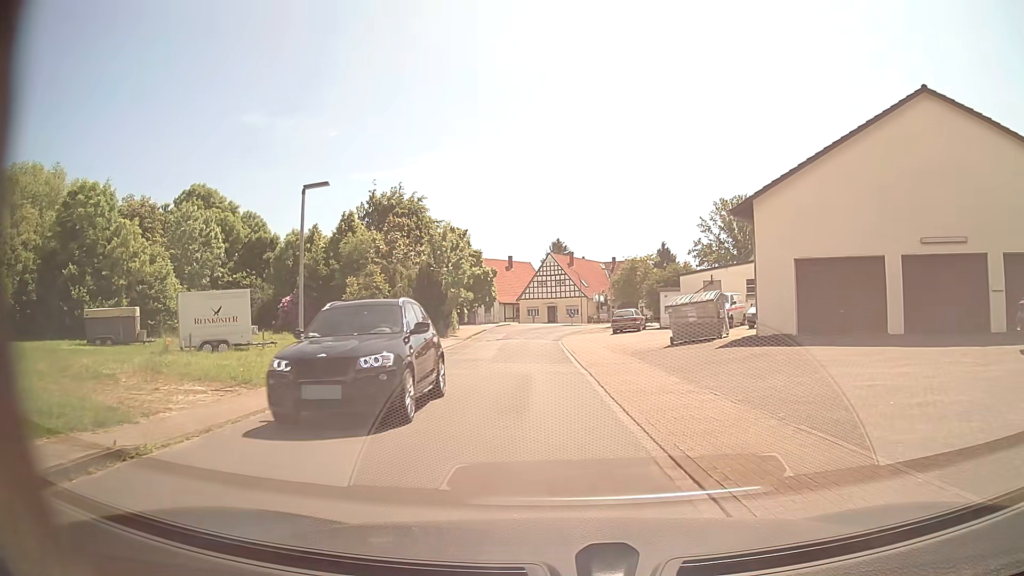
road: residential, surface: asphalt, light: Day
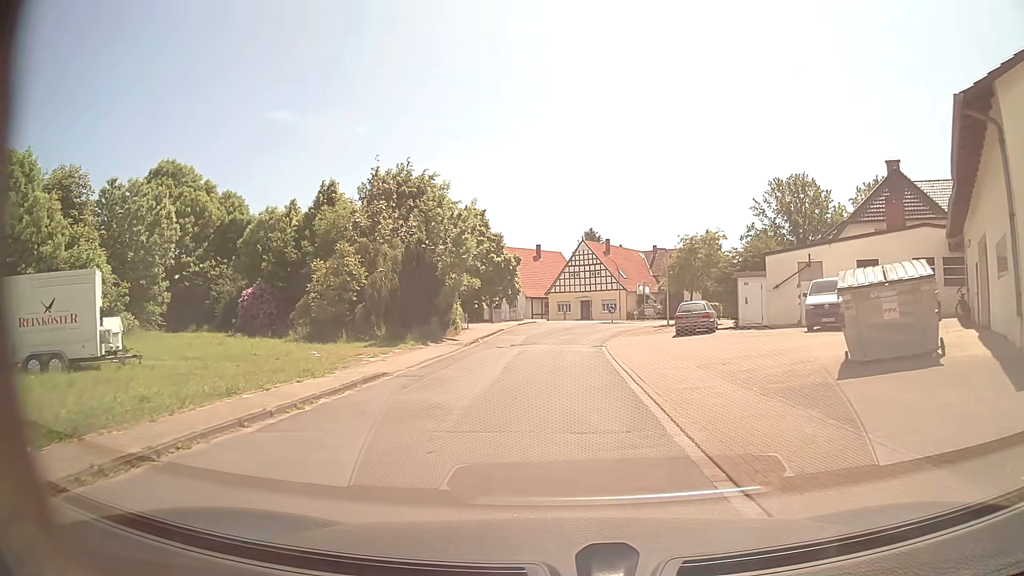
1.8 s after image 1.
(-0.3, +12.3) m; -2°
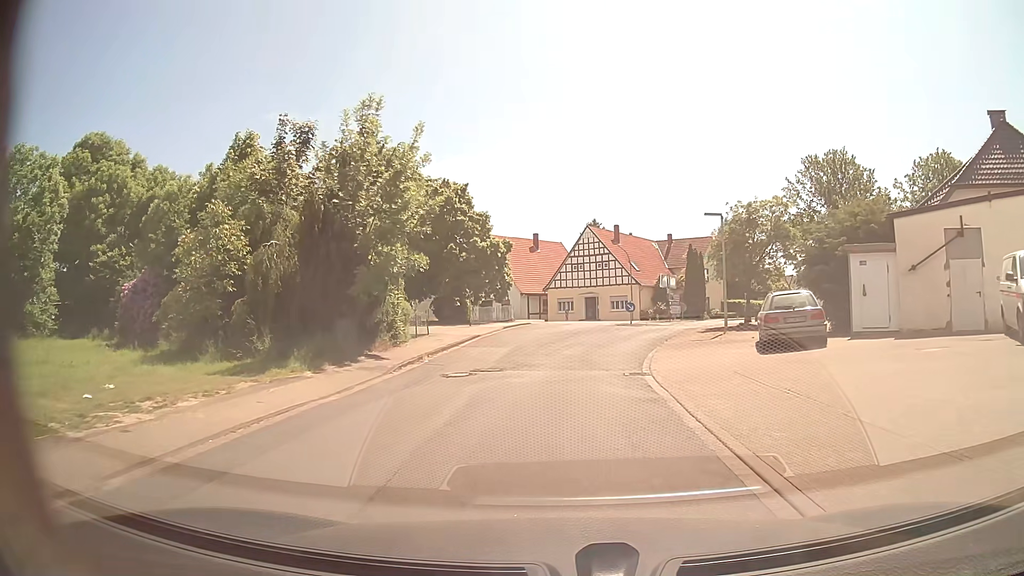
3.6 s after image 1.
(-0.1, +12.9) m; 0°
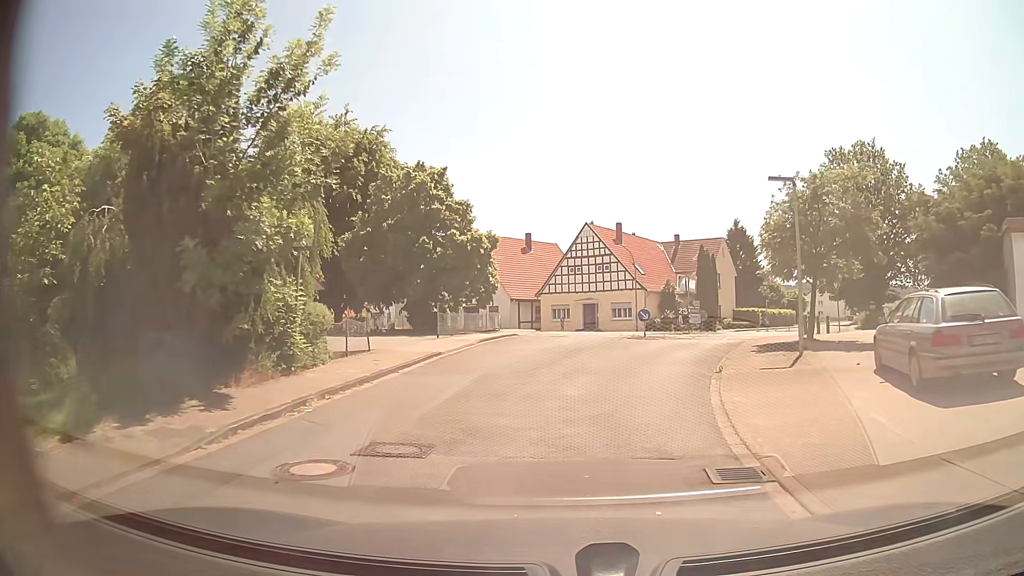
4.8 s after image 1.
(0.0, +8.3) m; 0°
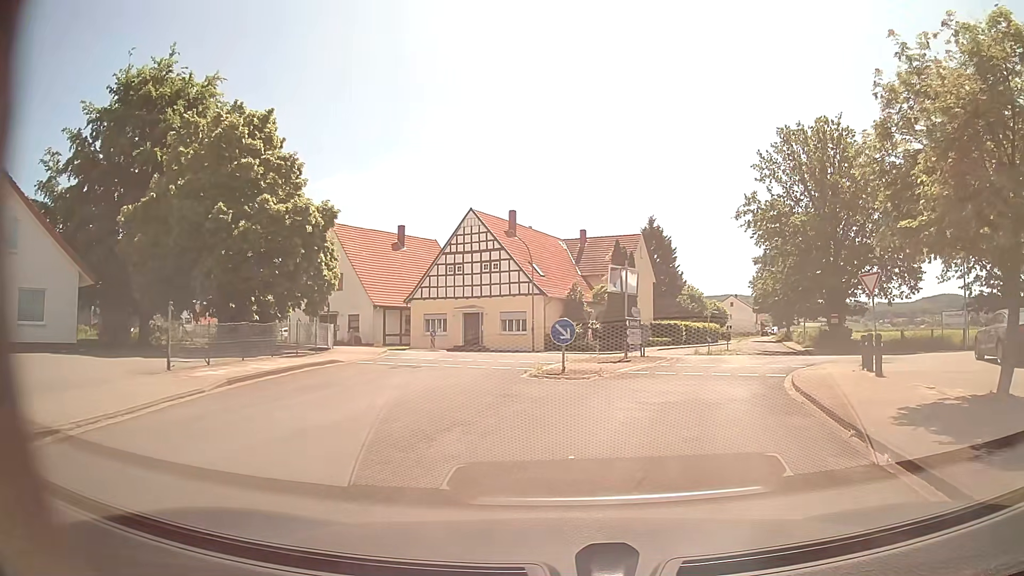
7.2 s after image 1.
(+0.7, +14.1) m; +10°
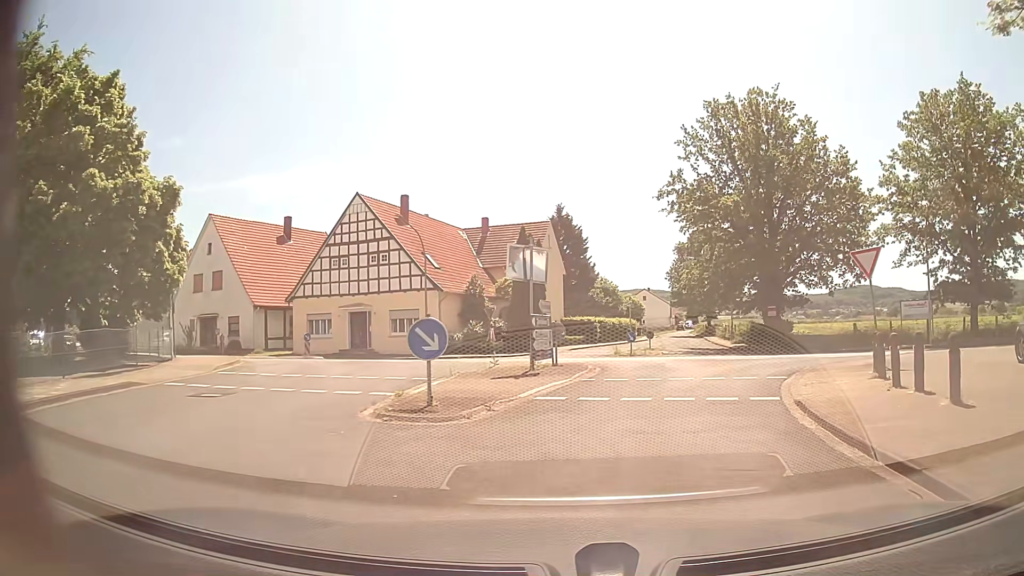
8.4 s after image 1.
(+0.4, +6.1) m; +8°
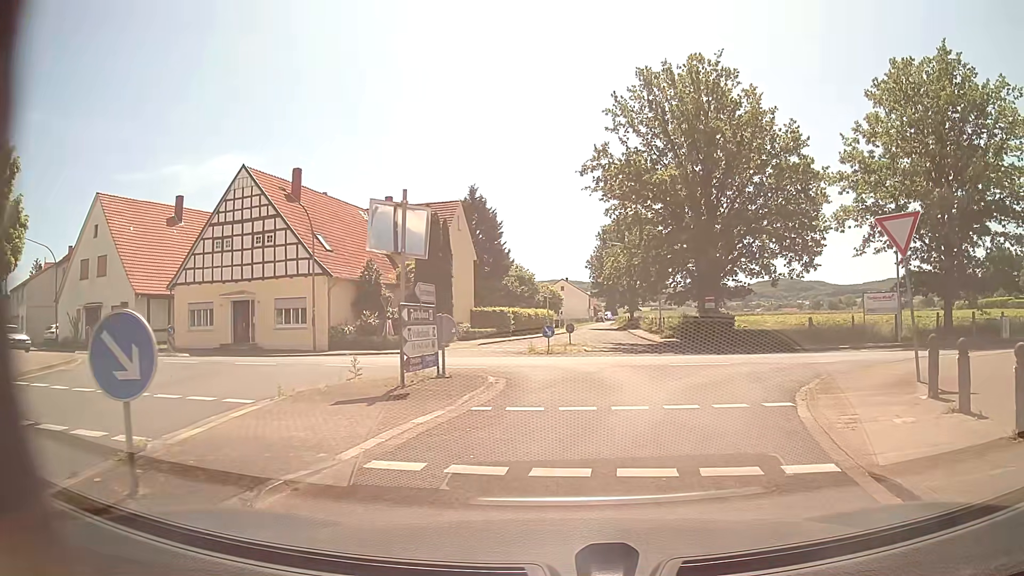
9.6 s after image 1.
(+0.3, +5.4) m; +5°
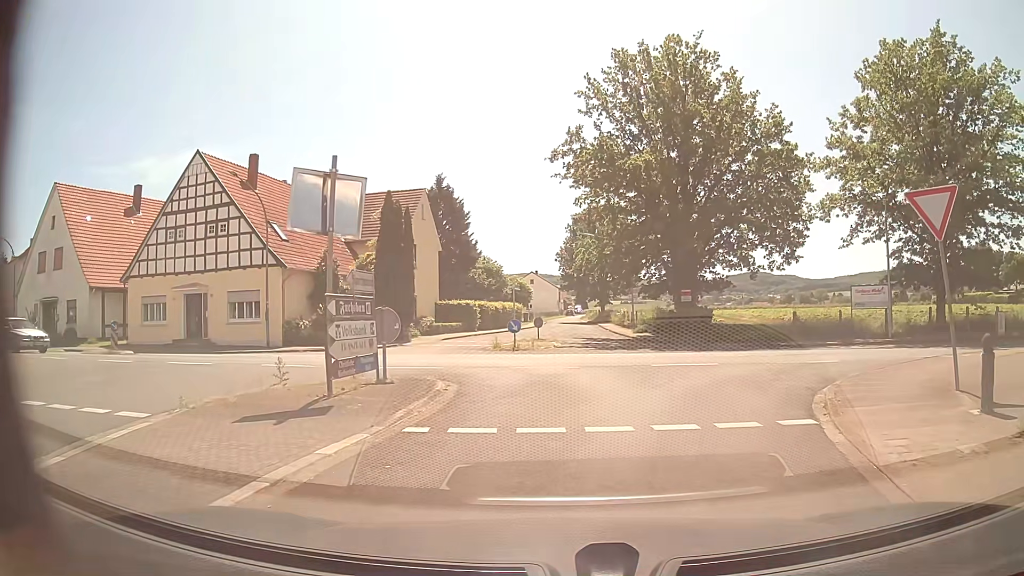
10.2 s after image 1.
(+0.1, +2.0) m; +4°
(+1, +10) (-1, +20) (-10, +24) (-20, +26) (-30, +28) (-39, +31) (-49, +34) (-58, +38) (-67, +42) (-76, +47) m
